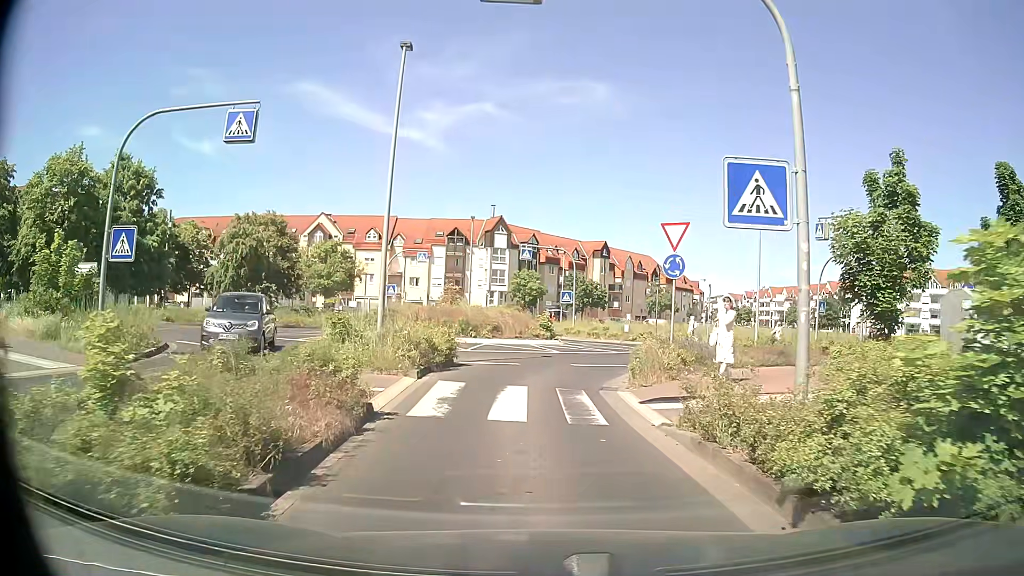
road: residential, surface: asphalt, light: Day
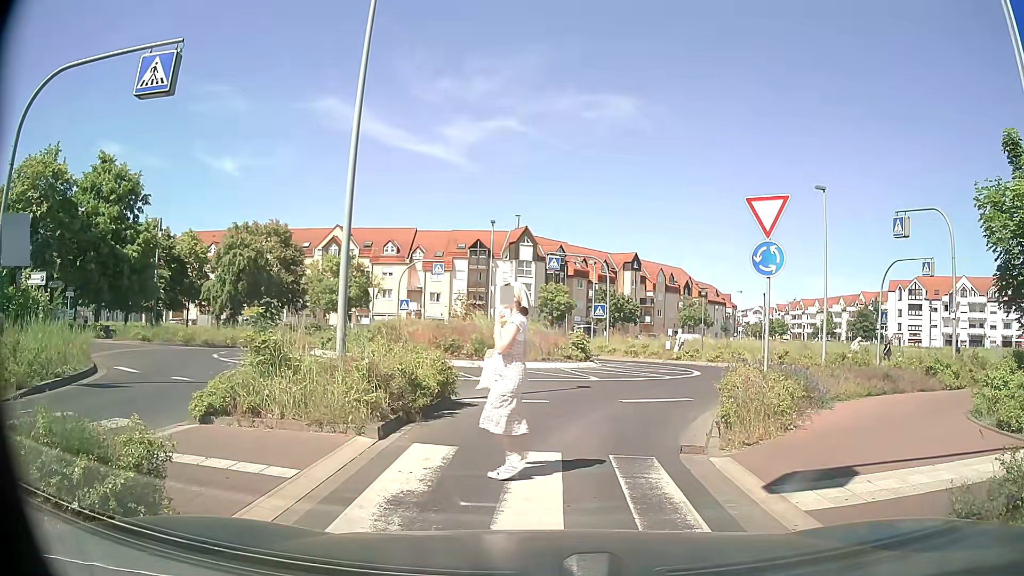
(0.0, +4.5) m; -1°
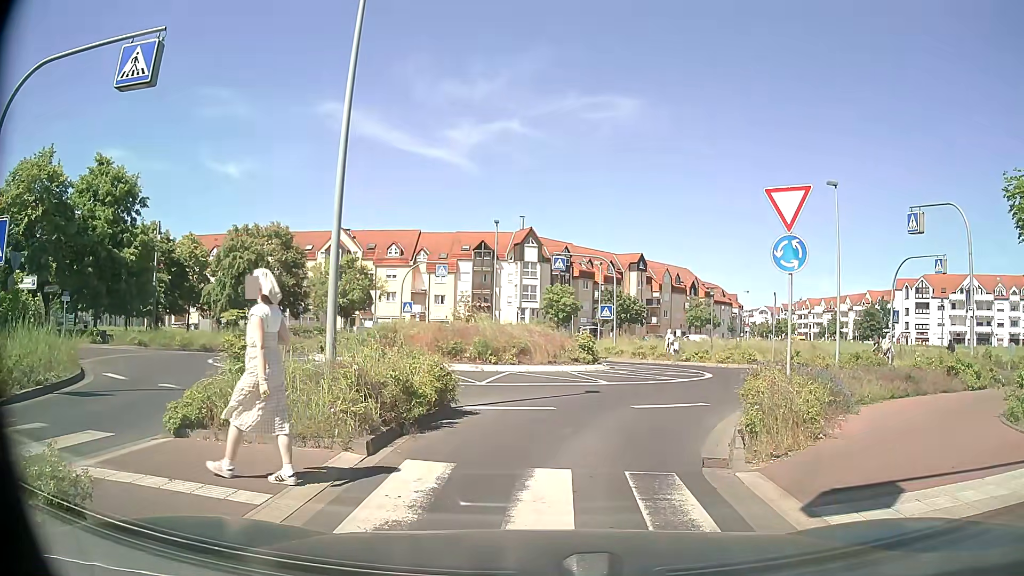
(0.0, +0.8) m; 0°
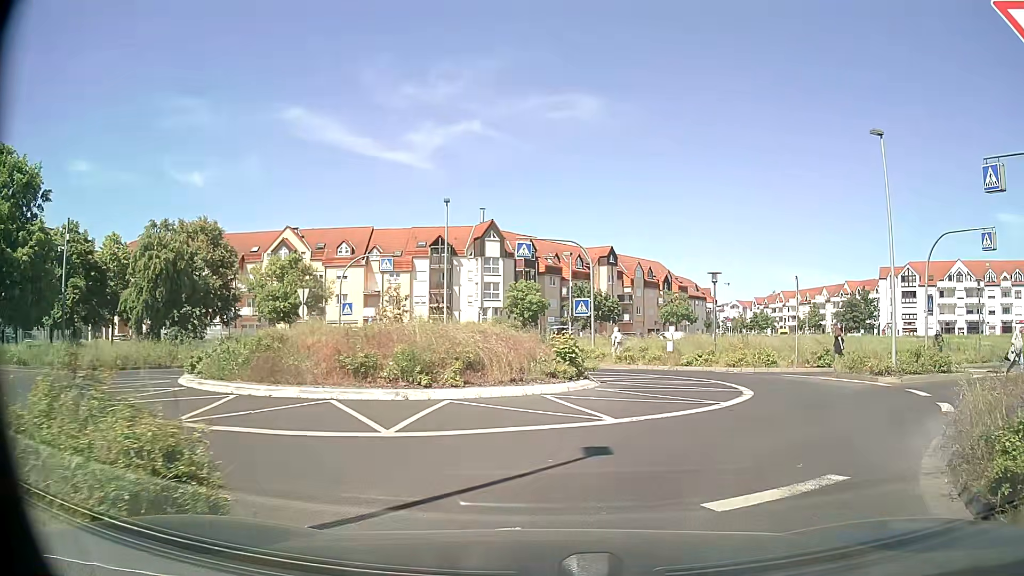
(-0.1, +7.3) m; +1°
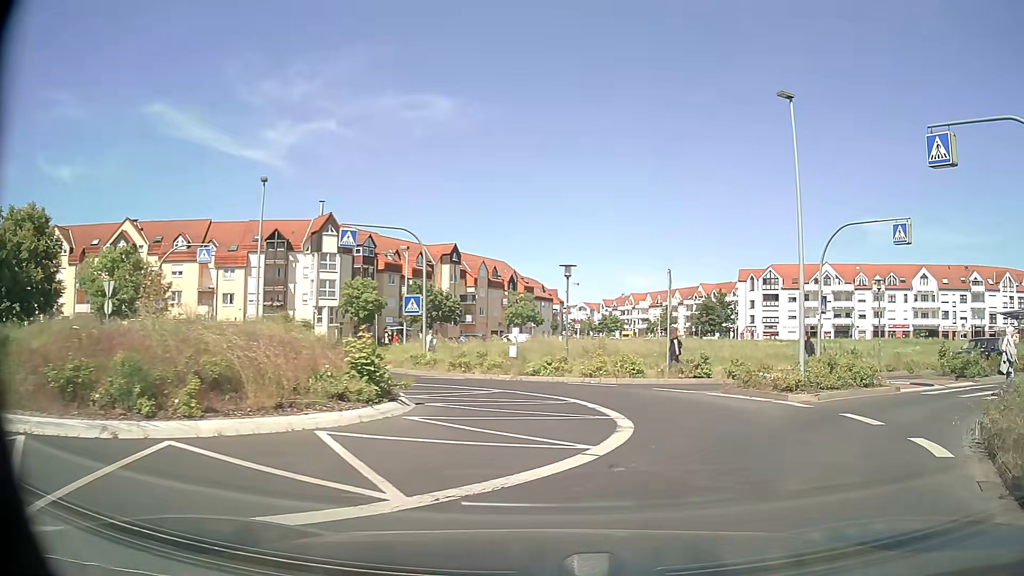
(+0.5, +4.4) m; +14°
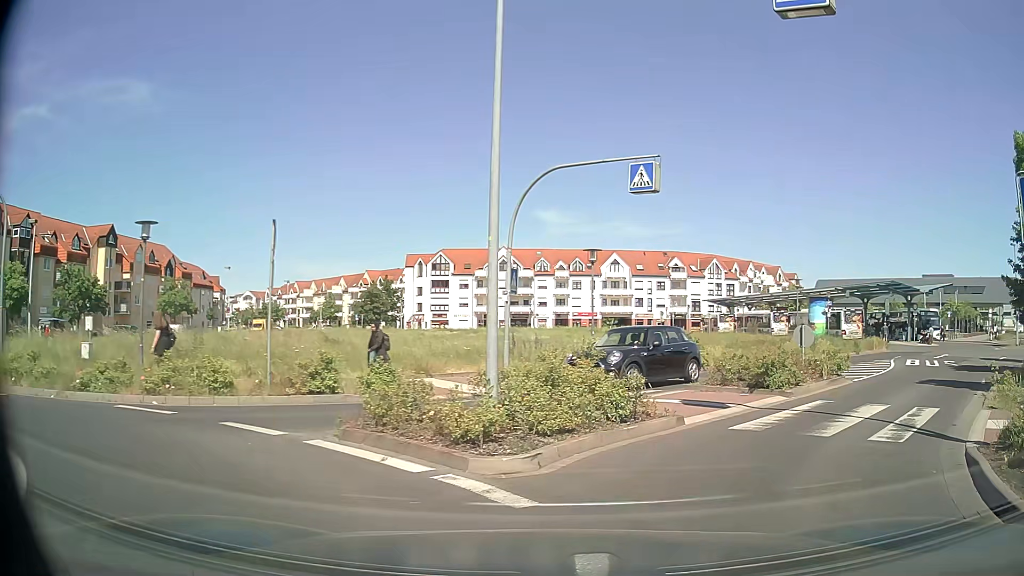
(+2.0, +8.0) m; +27°
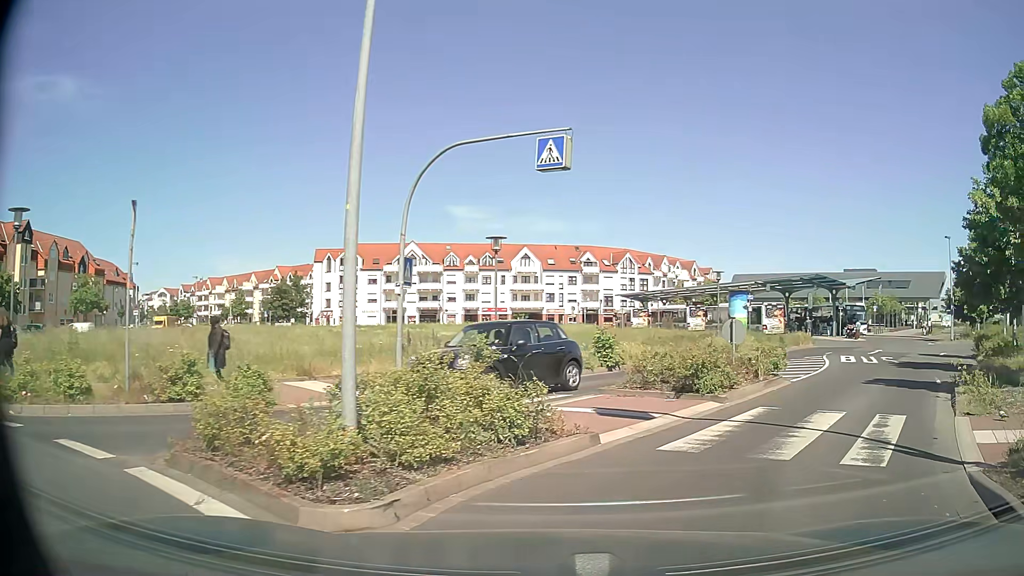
(+0.2, +2.0) m; +9°
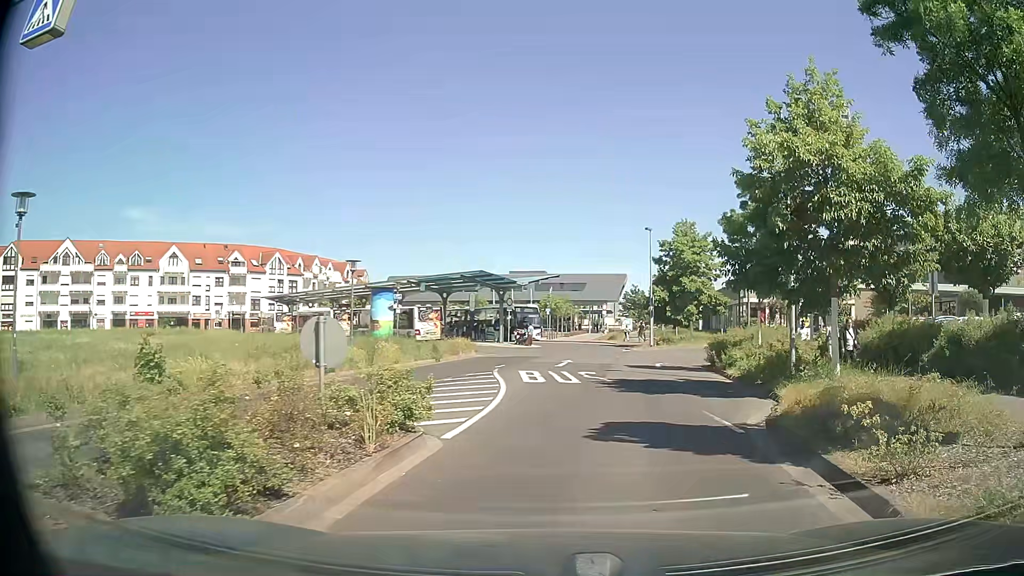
(+2.0, +7.6) m; +29°
